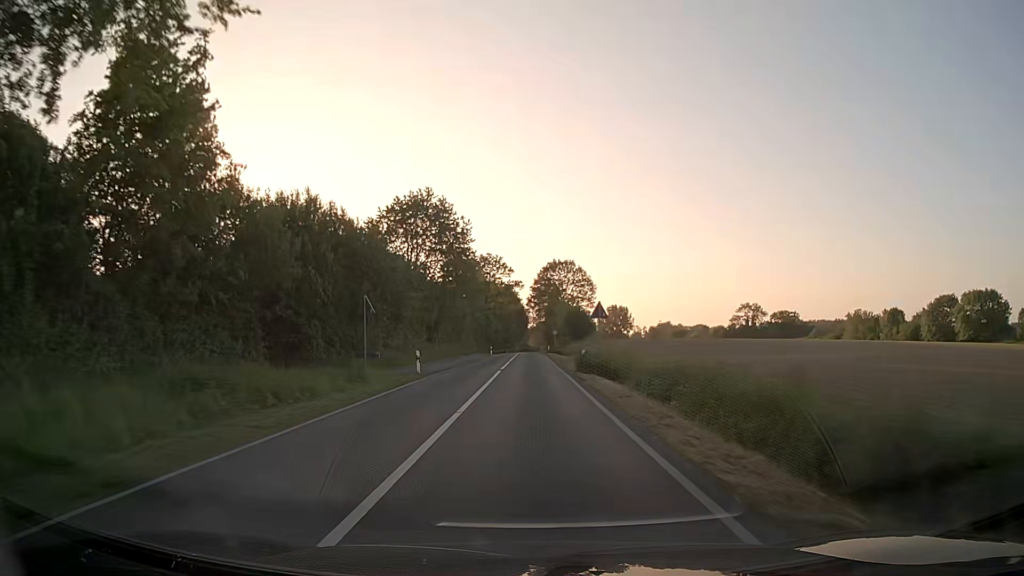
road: secondary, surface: asphalt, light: Day
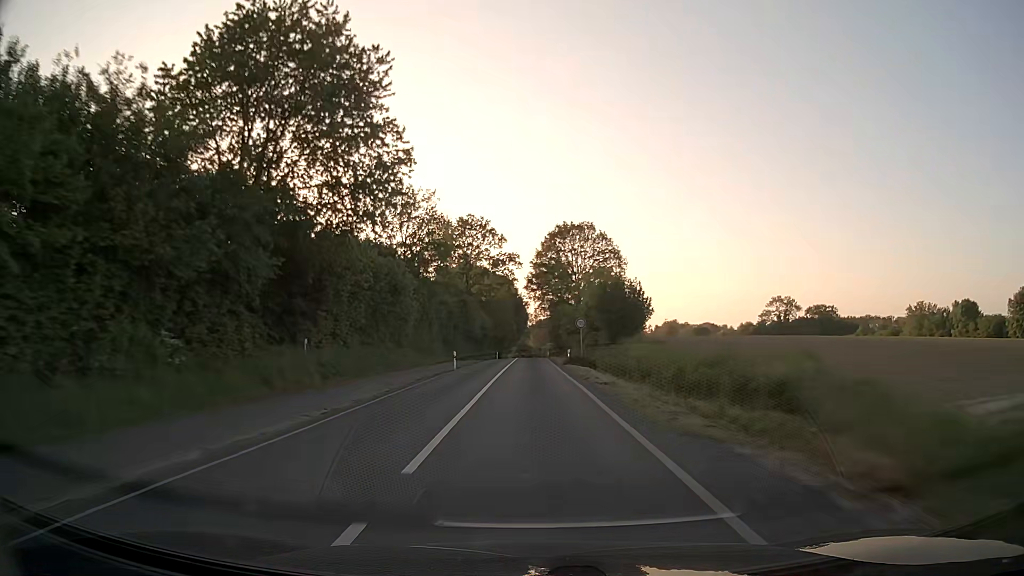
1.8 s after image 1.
(0.0, +39.3) m; 0°
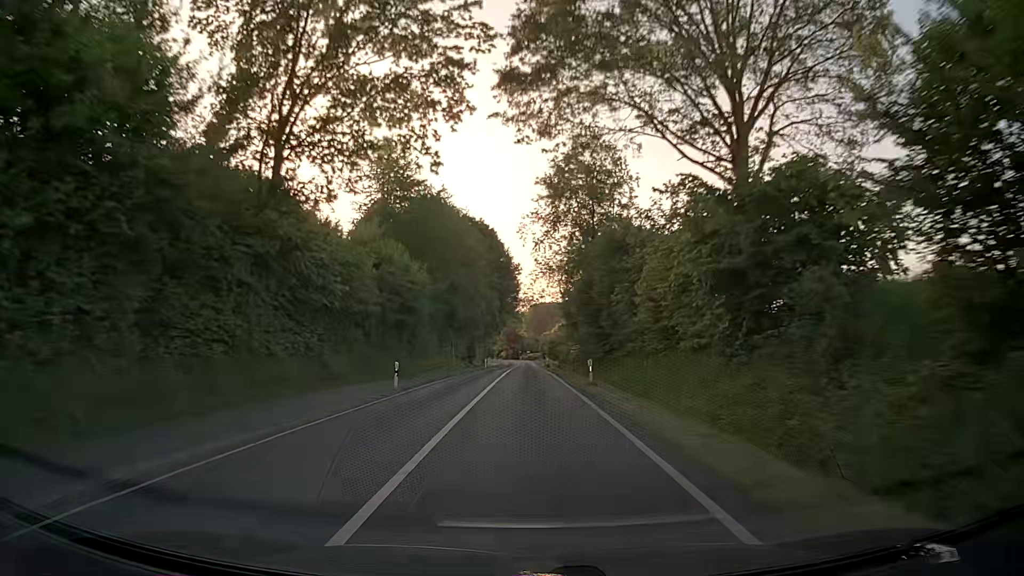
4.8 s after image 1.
(+0.4, +66.5) m; +1°
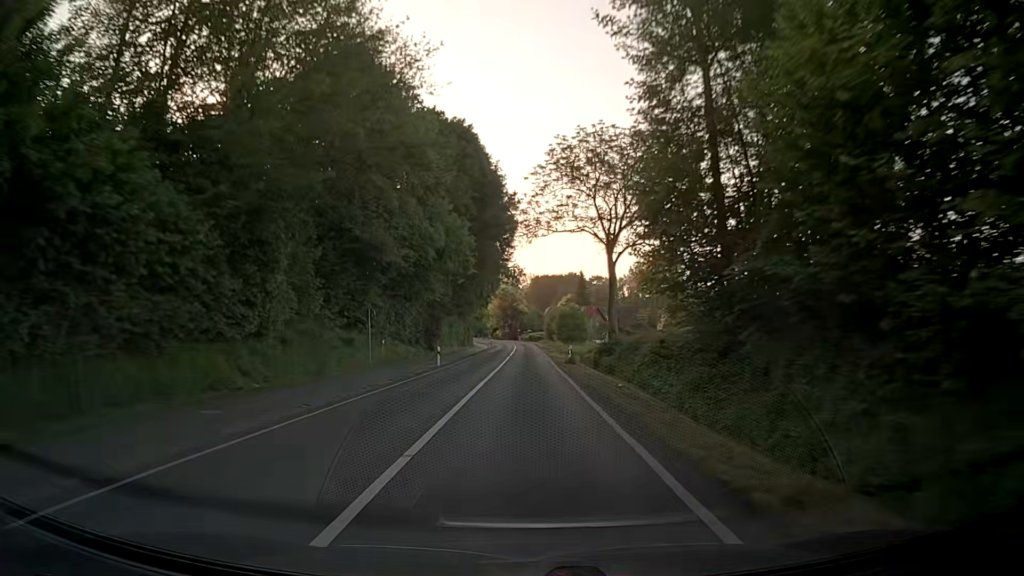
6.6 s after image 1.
(0.0, +39.4) m; 0°
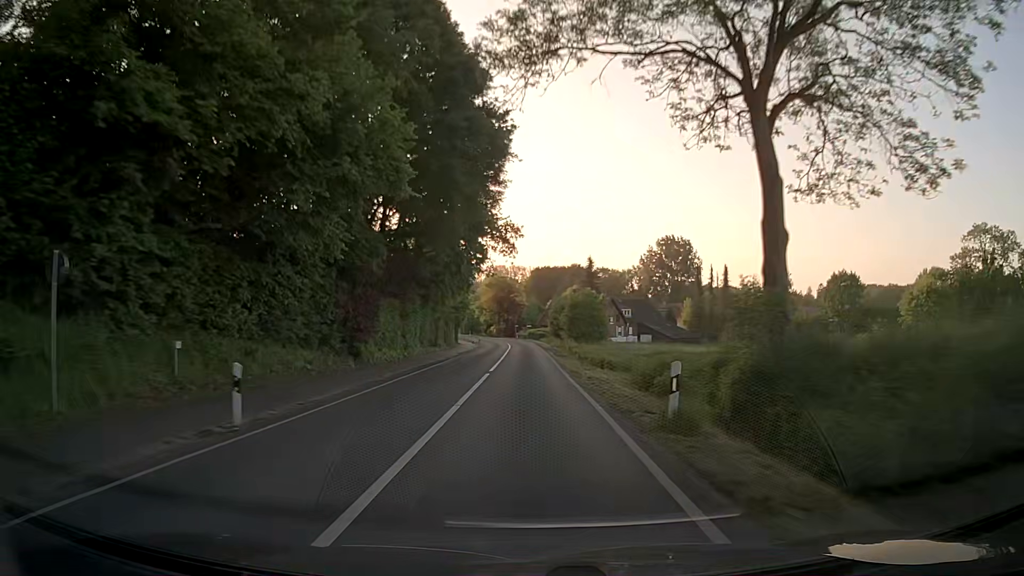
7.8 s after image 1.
(+0.1, +24.6) m; 0°
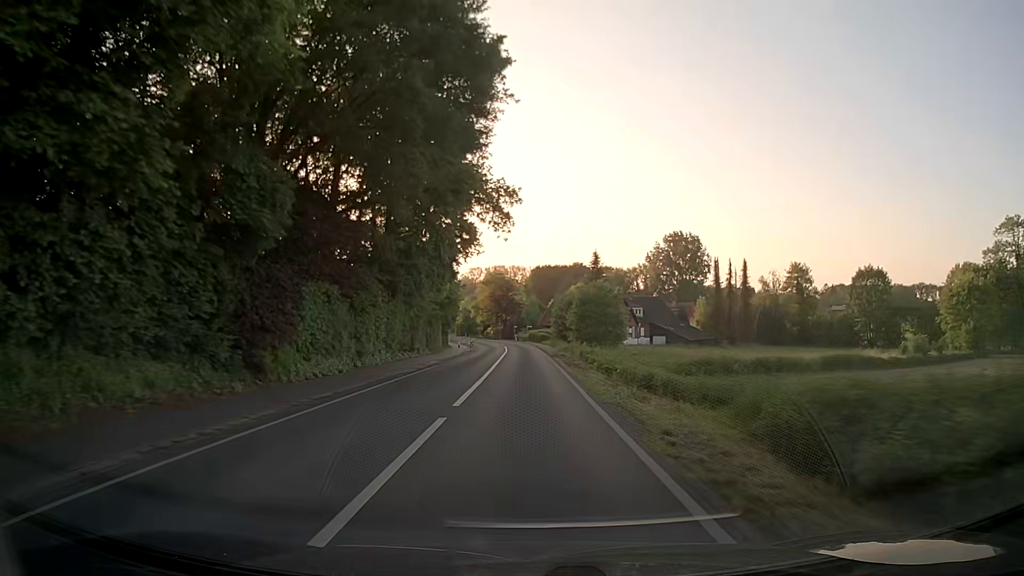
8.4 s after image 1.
(-0.1, +11.9) m; 0°
